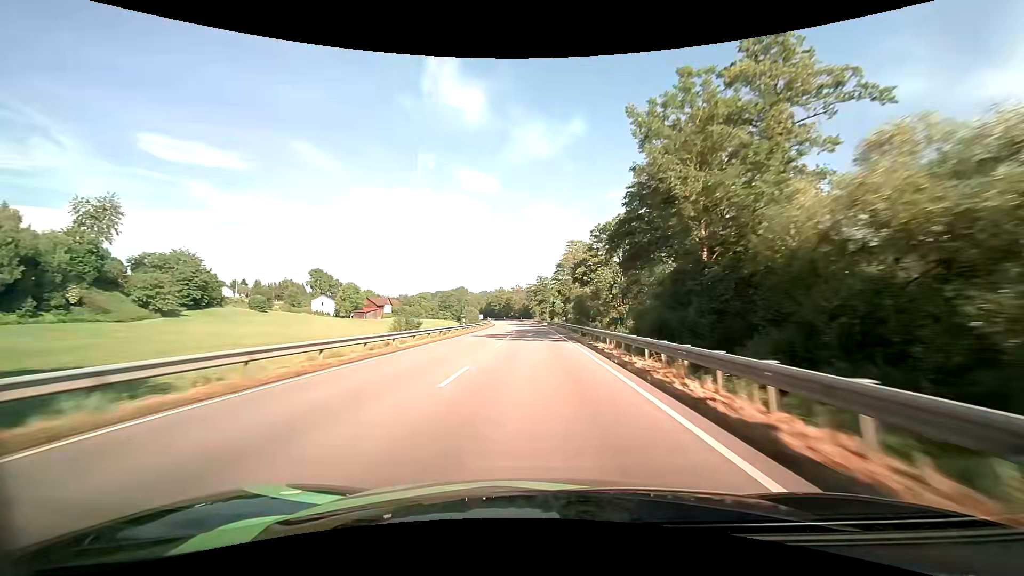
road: primary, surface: asphalt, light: Day
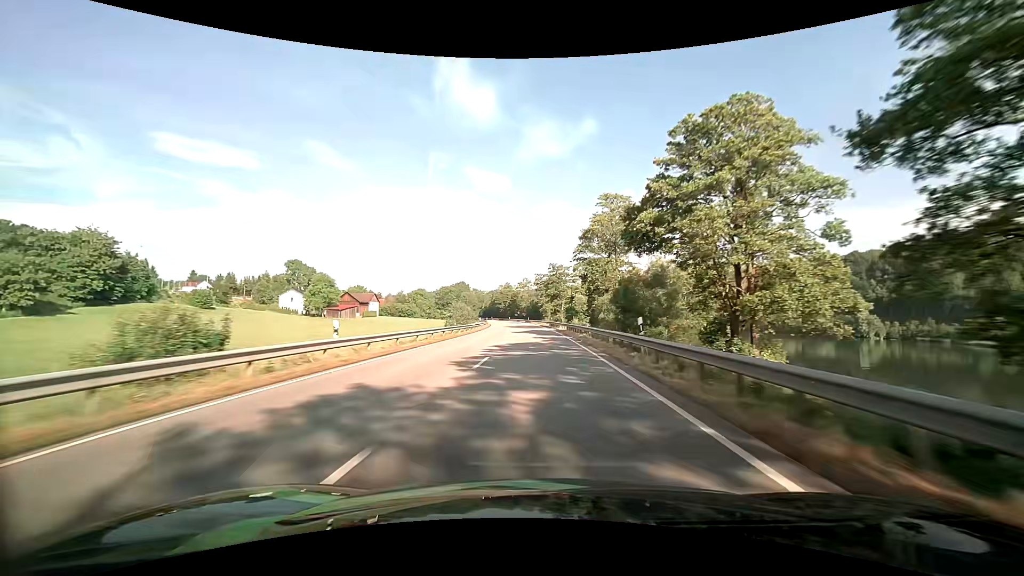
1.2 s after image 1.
(-0.3, +32.5) m; -1°
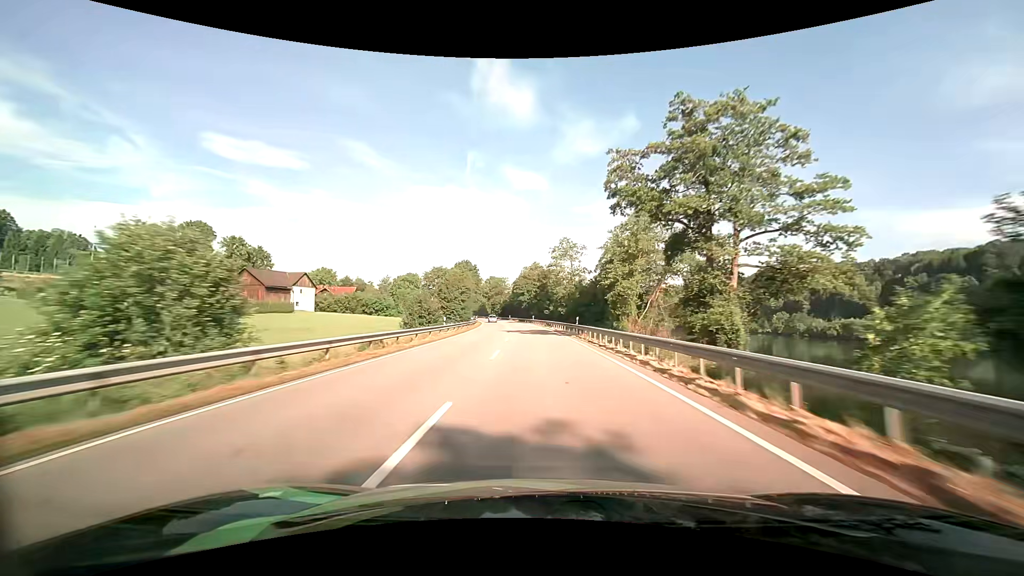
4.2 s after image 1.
(-2.4, +81.1) m; -4°
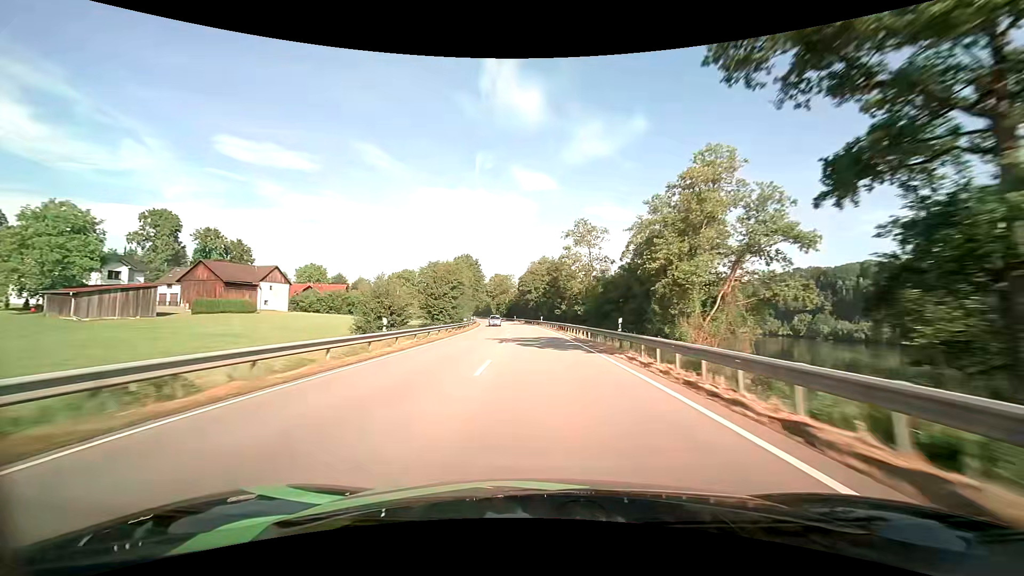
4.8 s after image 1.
(-0.1, +16.2) m; -1°
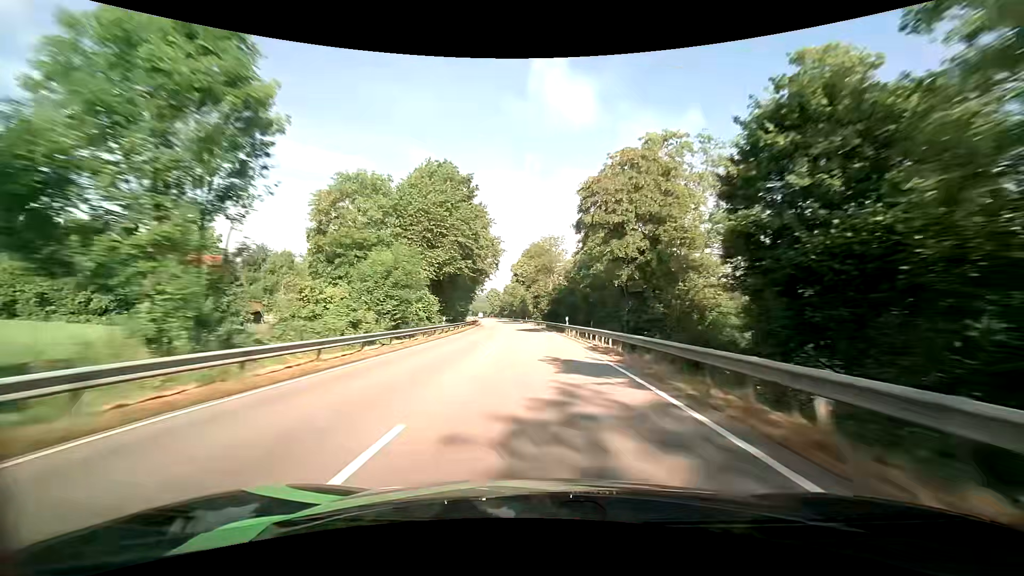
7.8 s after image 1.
(-3.8, +80.9) m; -6°
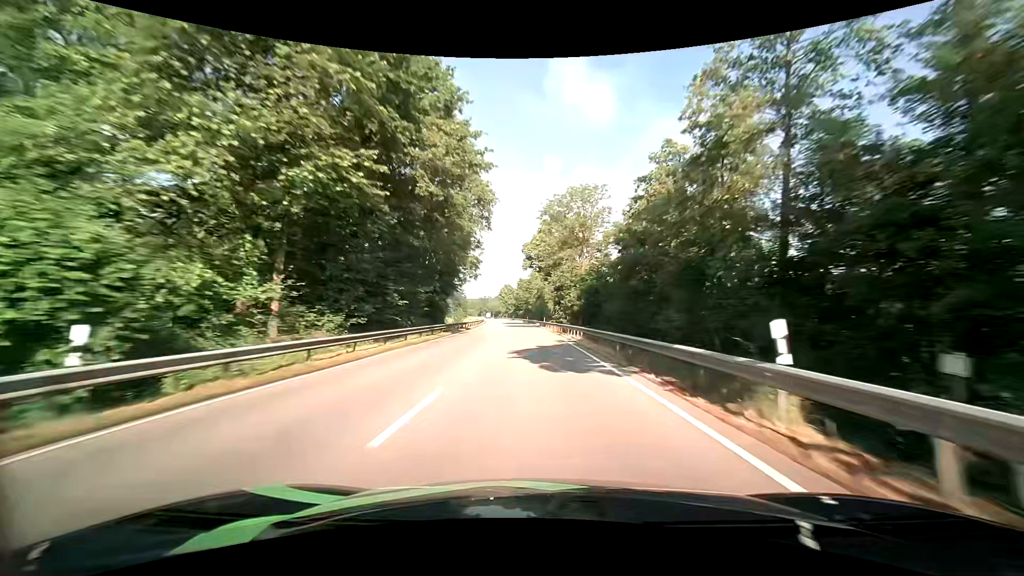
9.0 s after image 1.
(-0.6, +32.7) m; -2°
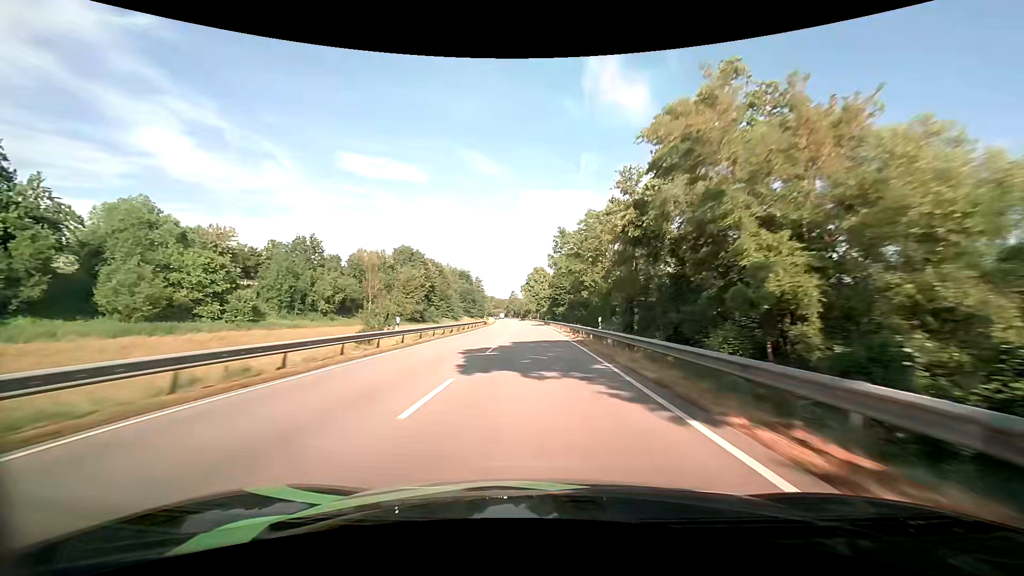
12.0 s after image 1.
(-3.8, +82.3) m; -4°
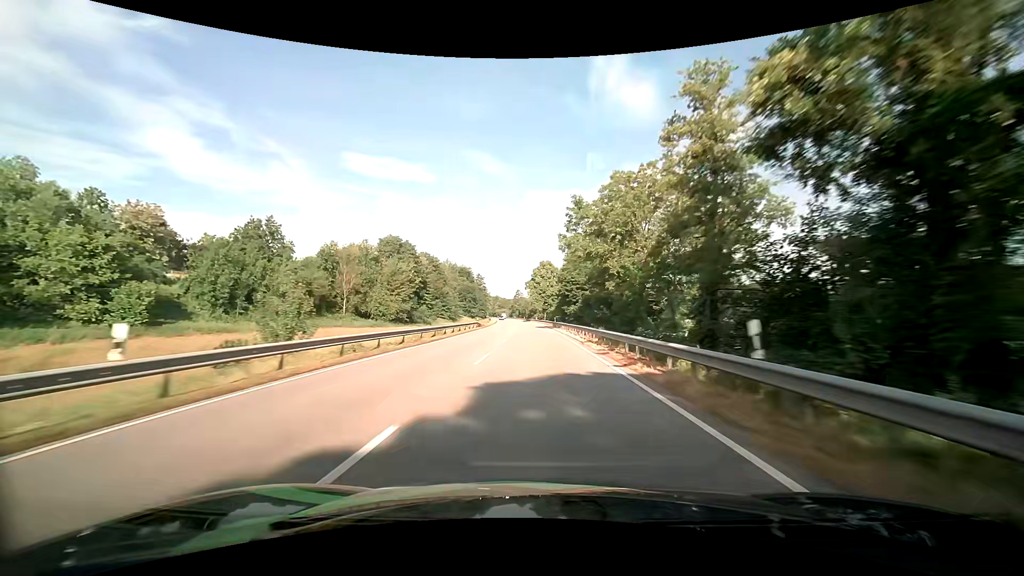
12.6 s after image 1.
(-0.1, +16.4) m; -1°
